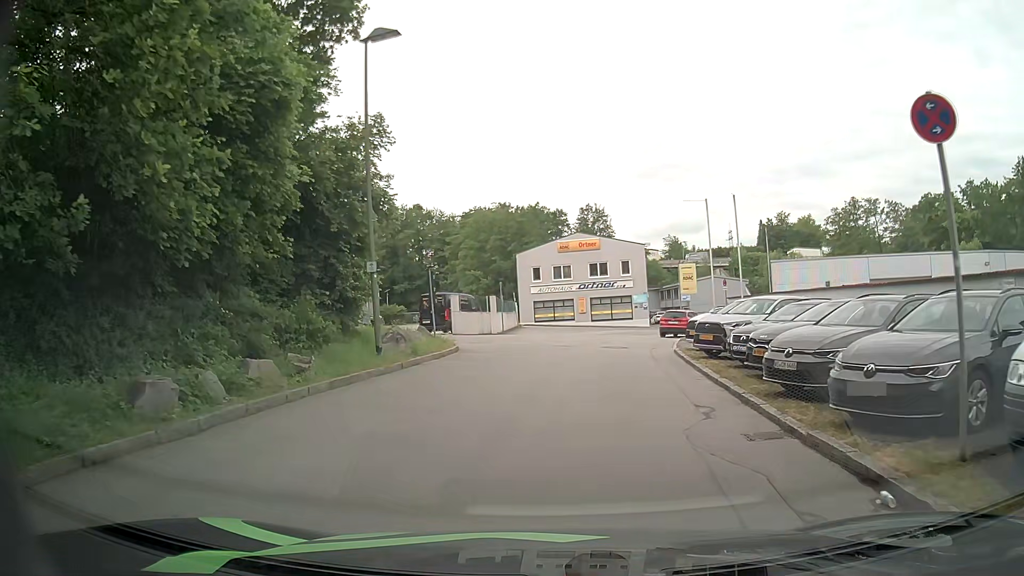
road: residential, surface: asphalt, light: Day
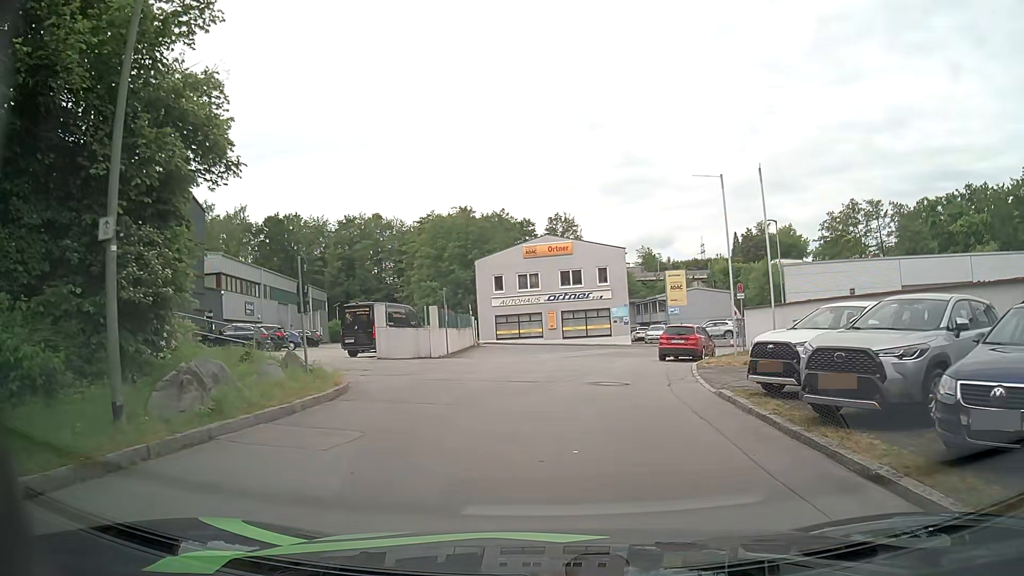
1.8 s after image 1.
(+0.6, +9.3) m; +5°
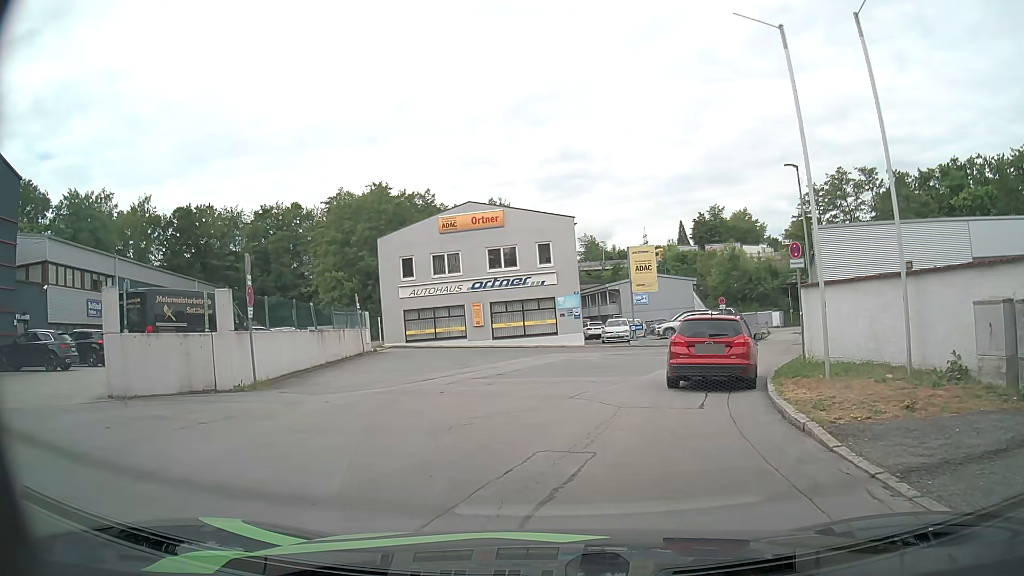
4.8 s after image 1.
(+0.9, +13.4) m; +7°
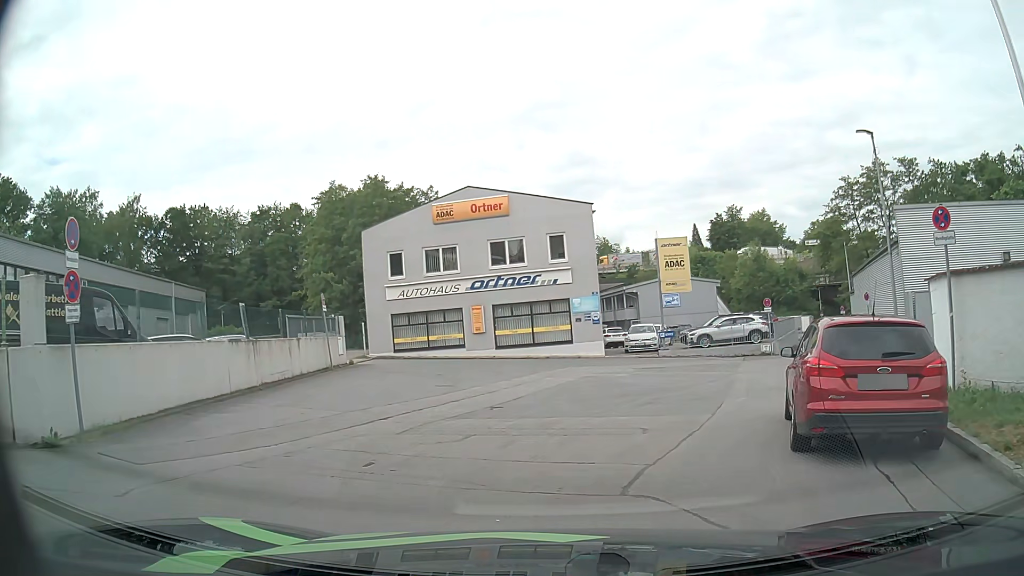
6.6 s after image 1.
(-0.2, +6.4) m; -2°
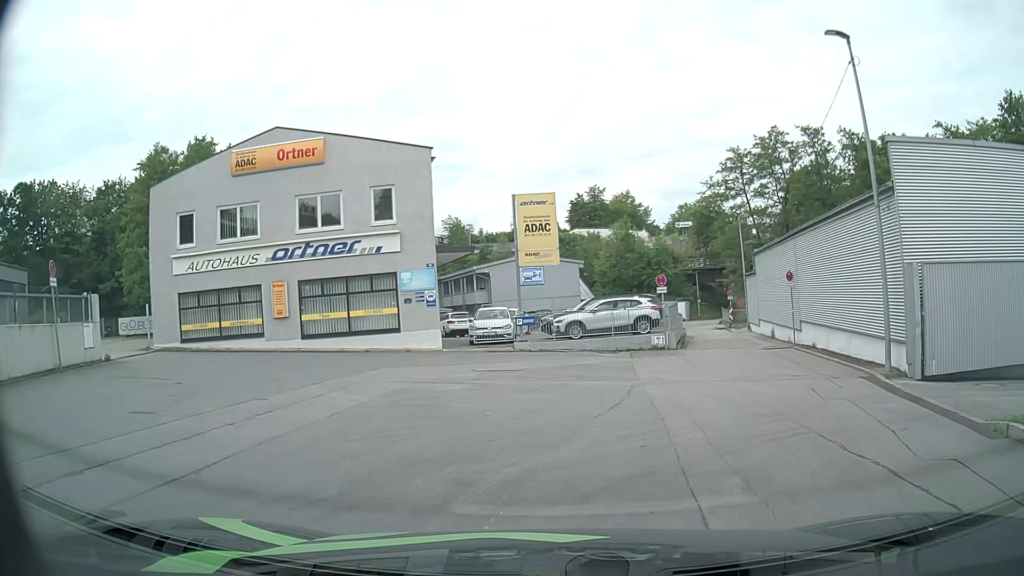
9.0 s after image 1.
(+0.8, +8.3) m; +14°
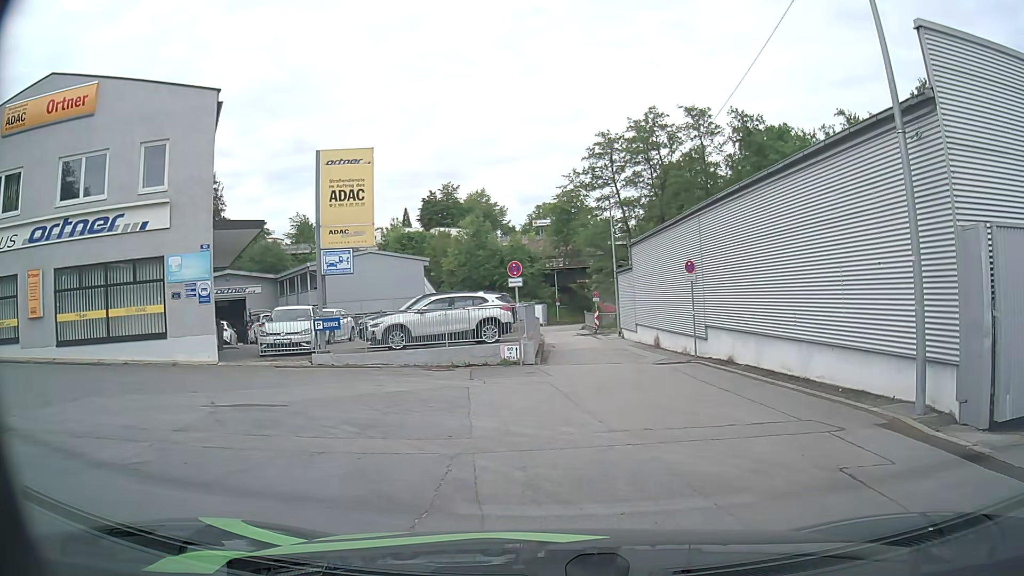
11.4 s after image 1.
(+0.6, +7.1) m; +10°
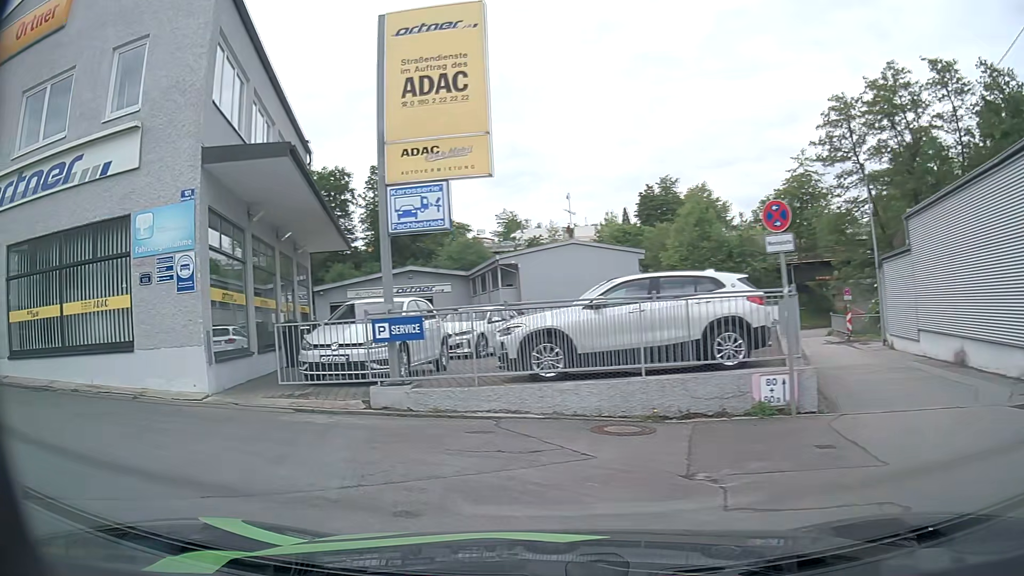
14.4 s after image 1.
(-0.1, +9.6) m; -16°
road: service
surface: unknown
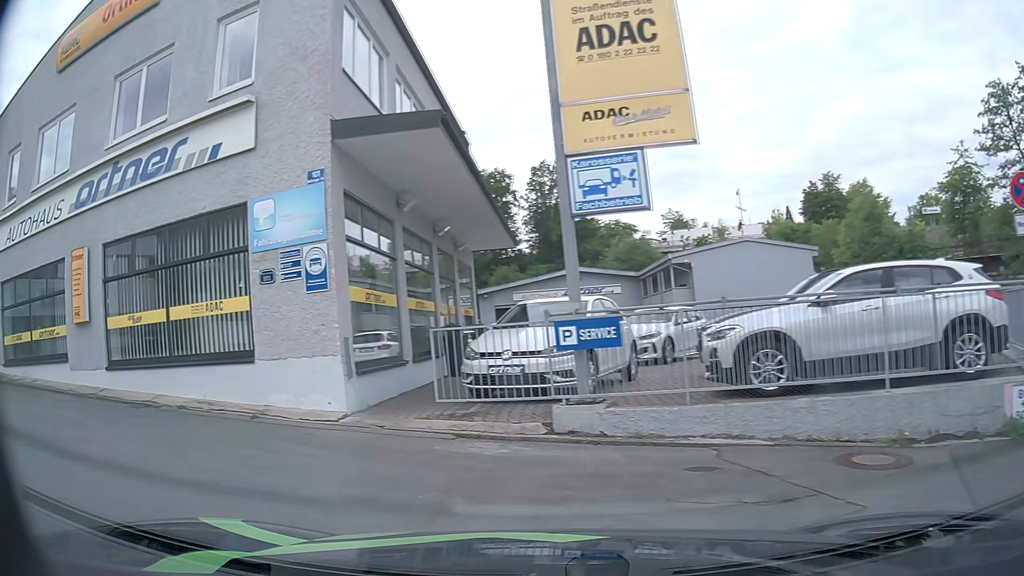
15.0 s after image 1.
(-0.2, +1.9) m; -14°
